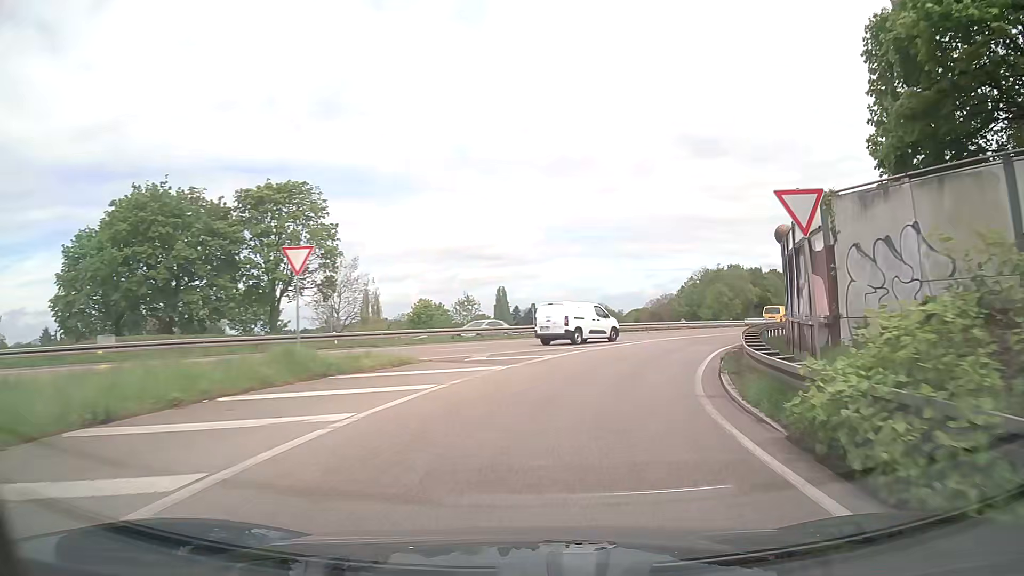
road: trunk_link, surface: asphalt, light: Day
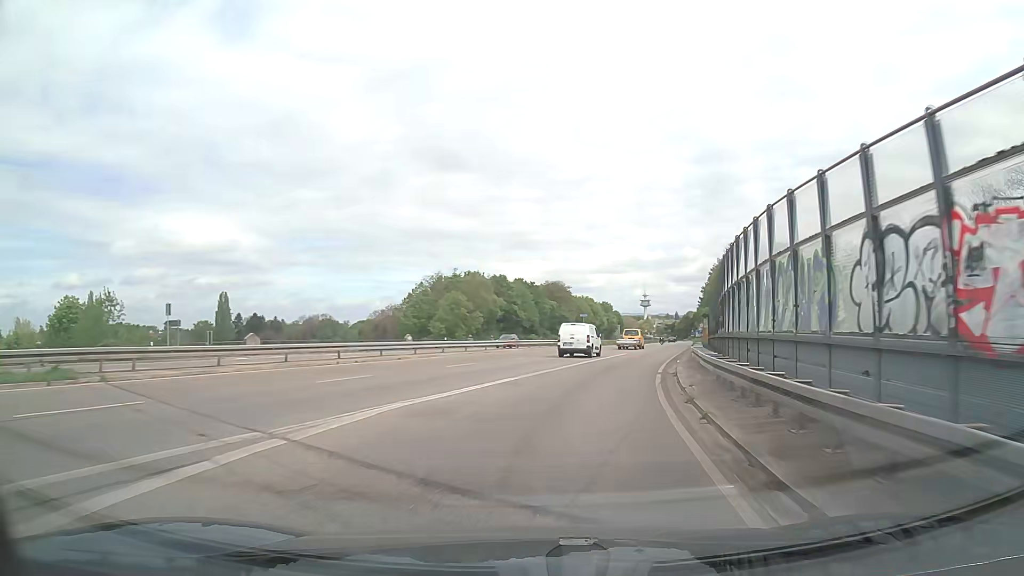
(+5.3, +24.1) m; +23°
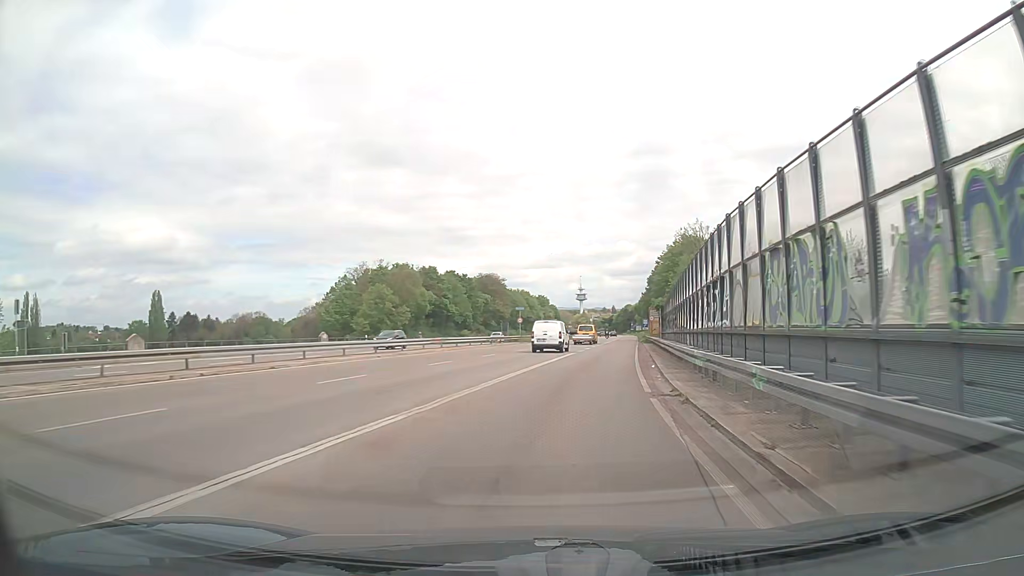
(+0.5, +8.6) m; +5°
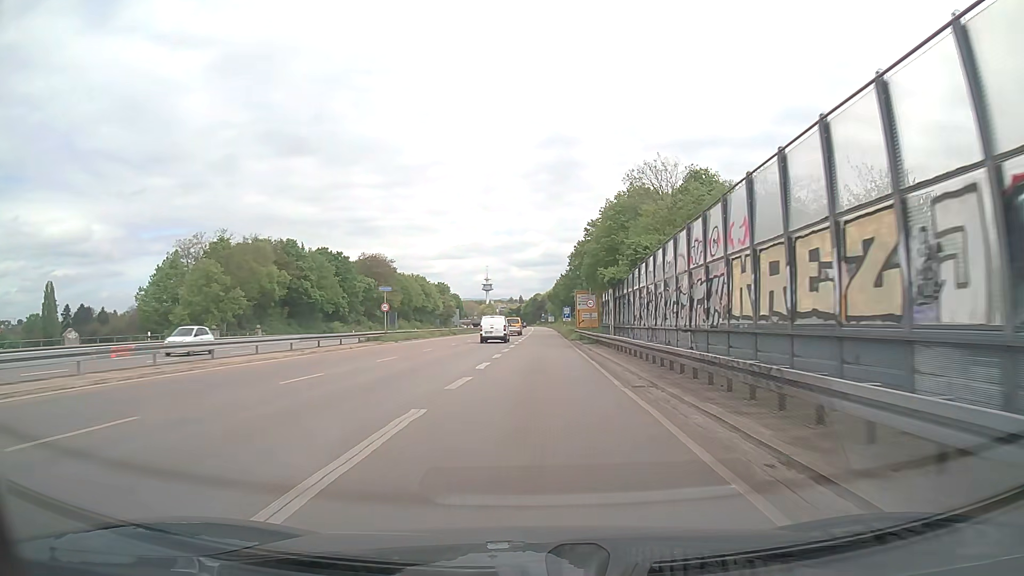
(+2.8, +27.4) m; +9°
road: trunk
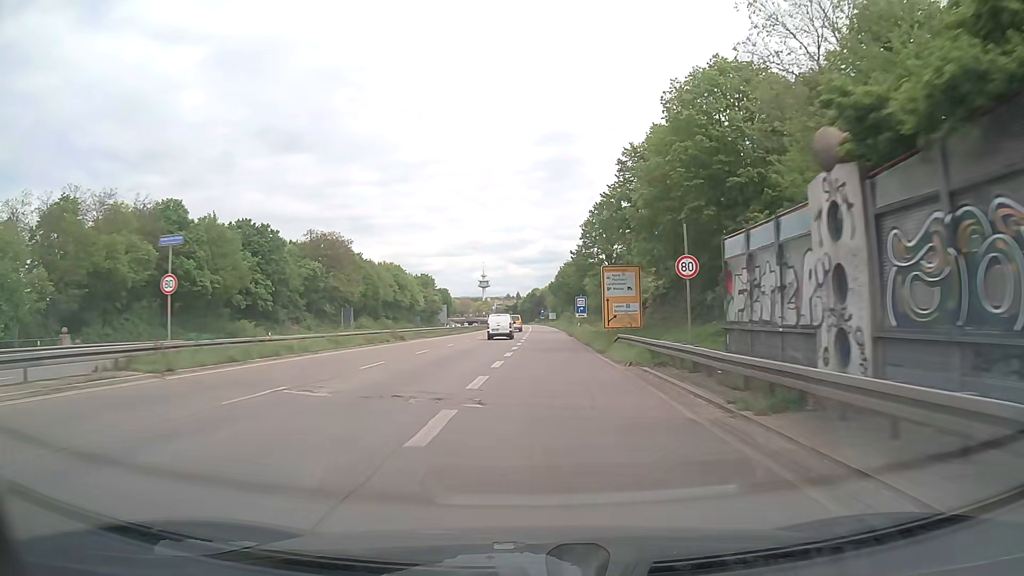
(+0.1, +31.0) m; 0°
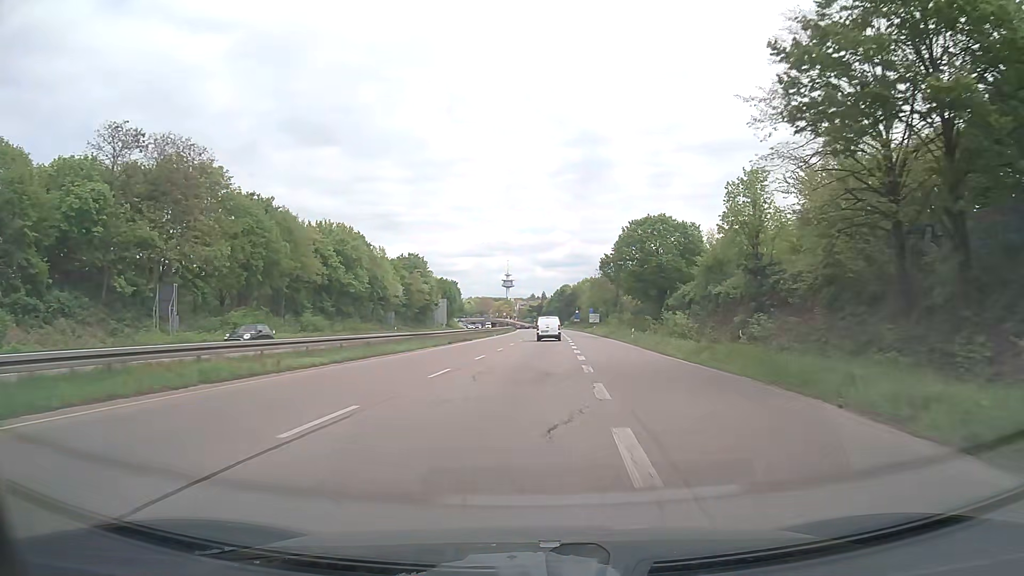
(-1.4, +57.0) m; -3°
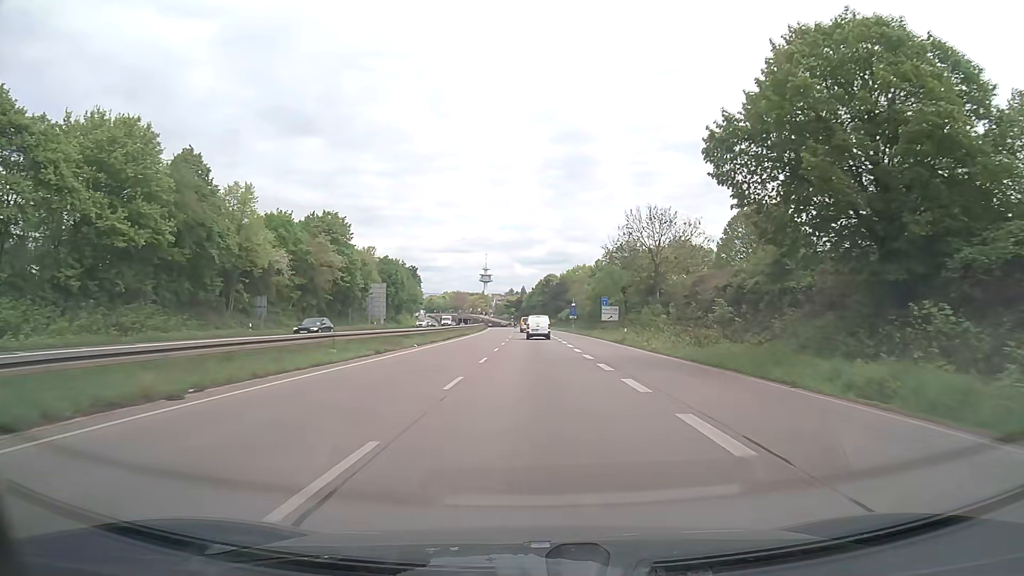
(+0.7, +47.9) m; +2°
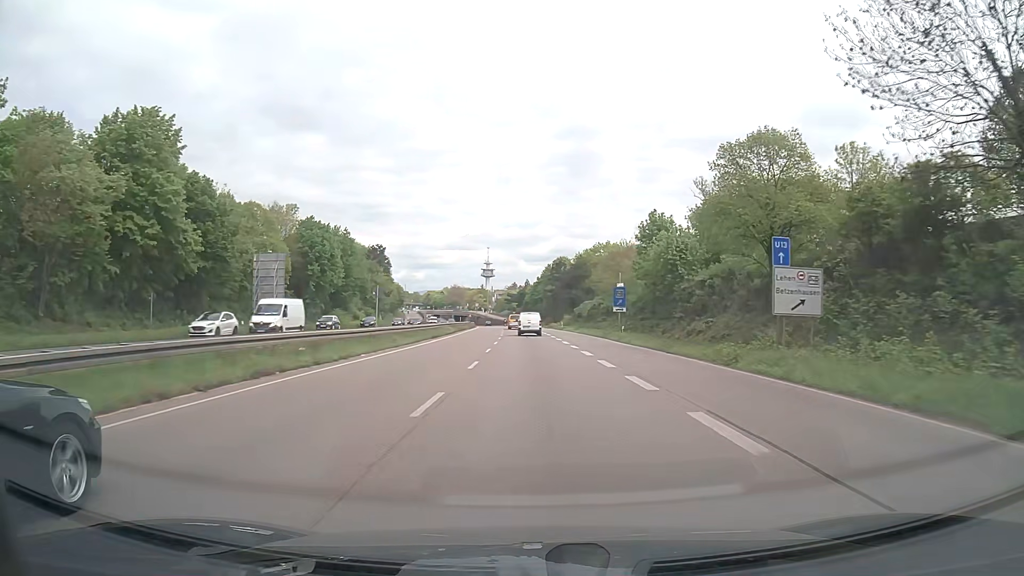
(-0.1, +49.0) m; 0°
(0, +10) (0, +20) (0, +30) (0, +40) (0, +50) (0, +60) (-1, +70) (-1, +80) (-1, +90) (-2, +100) m
